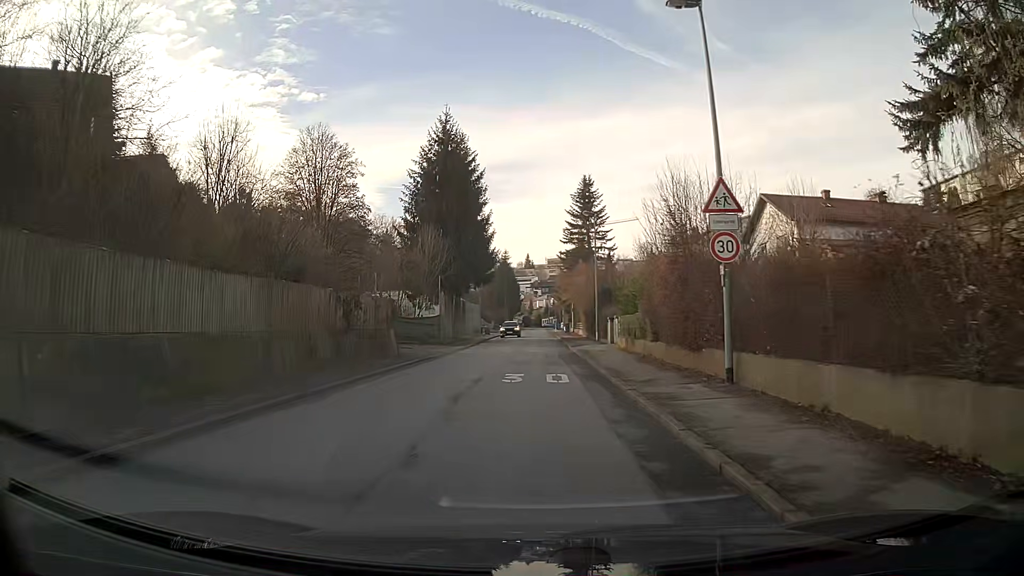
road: residential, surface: asphalt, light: Day
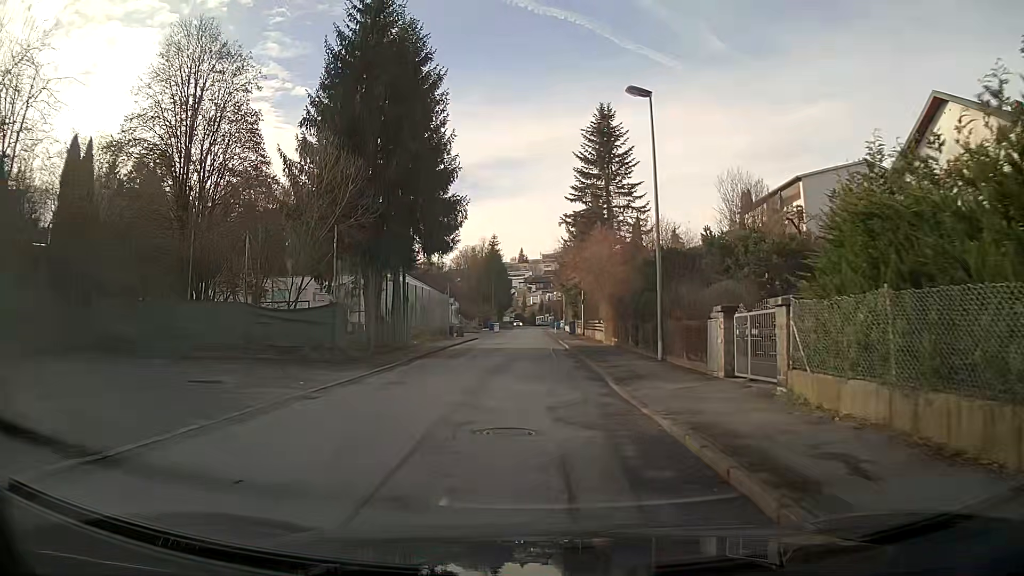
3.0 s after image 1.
(+0.1, +23.3) m; 0°
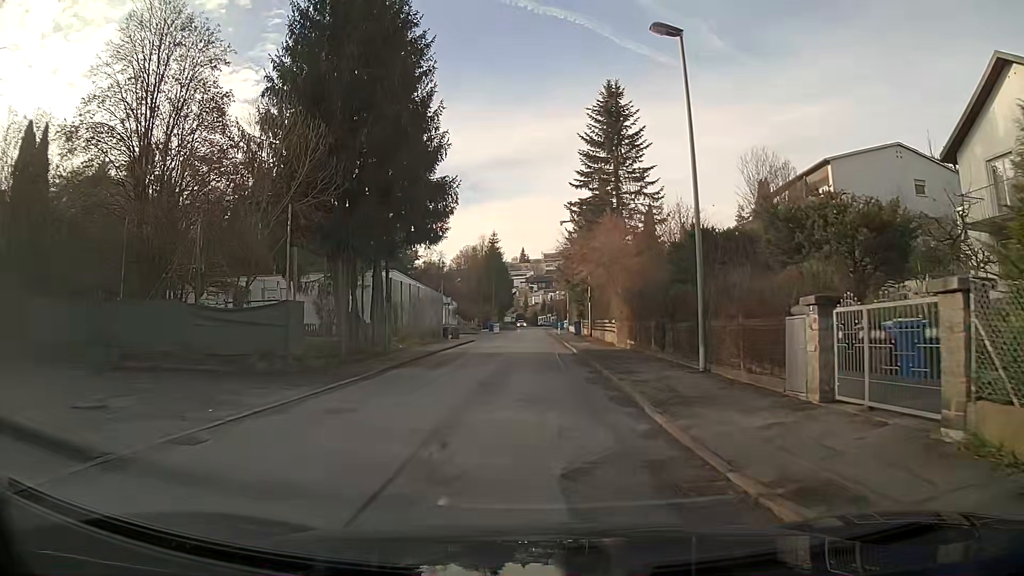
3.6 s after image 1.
(0.0, +4.7) m; 0°
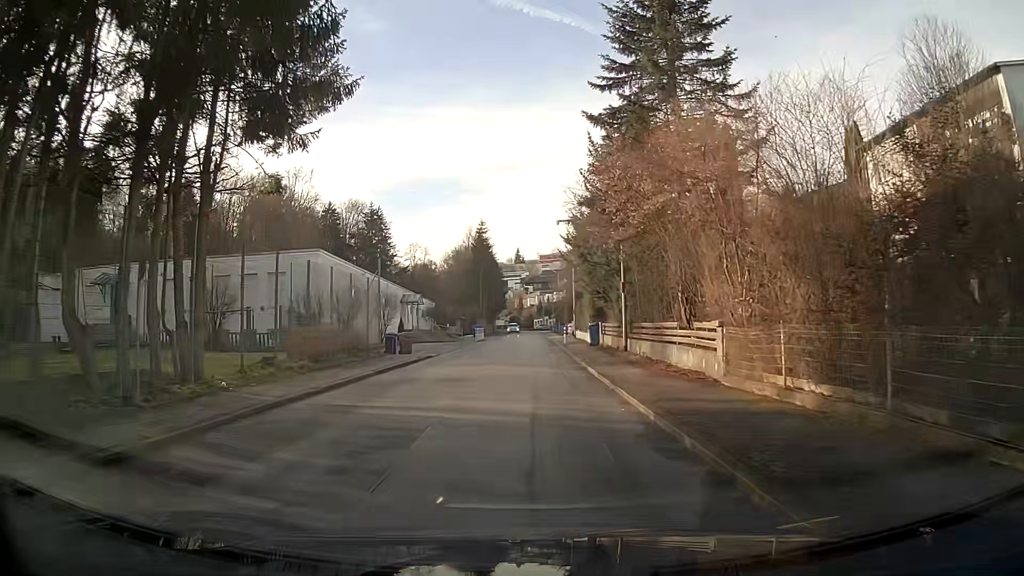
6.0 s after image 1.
(+0.1, +18.7) m; +1°
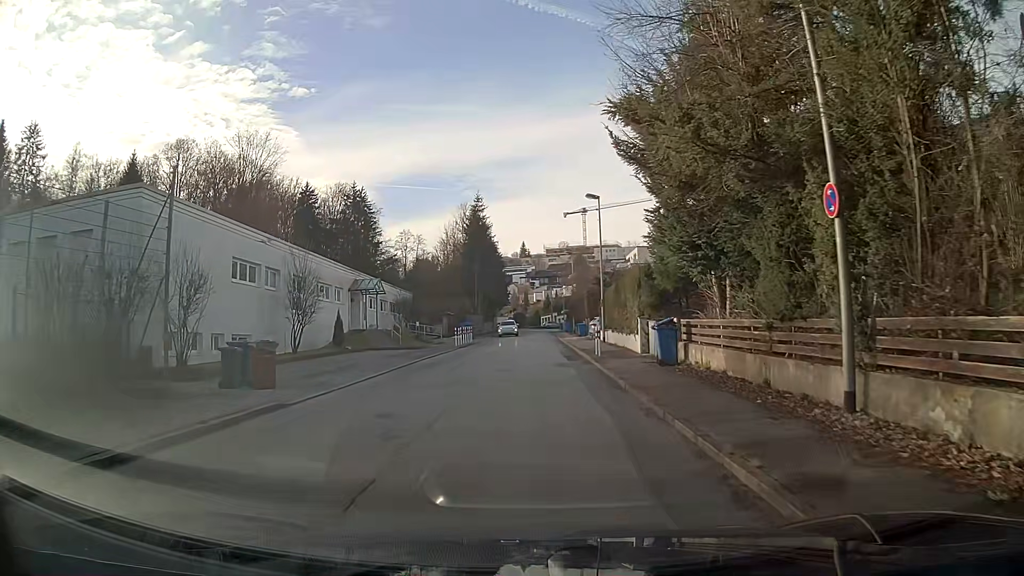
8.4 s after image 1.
(-0.2, +18.6) m; -1°
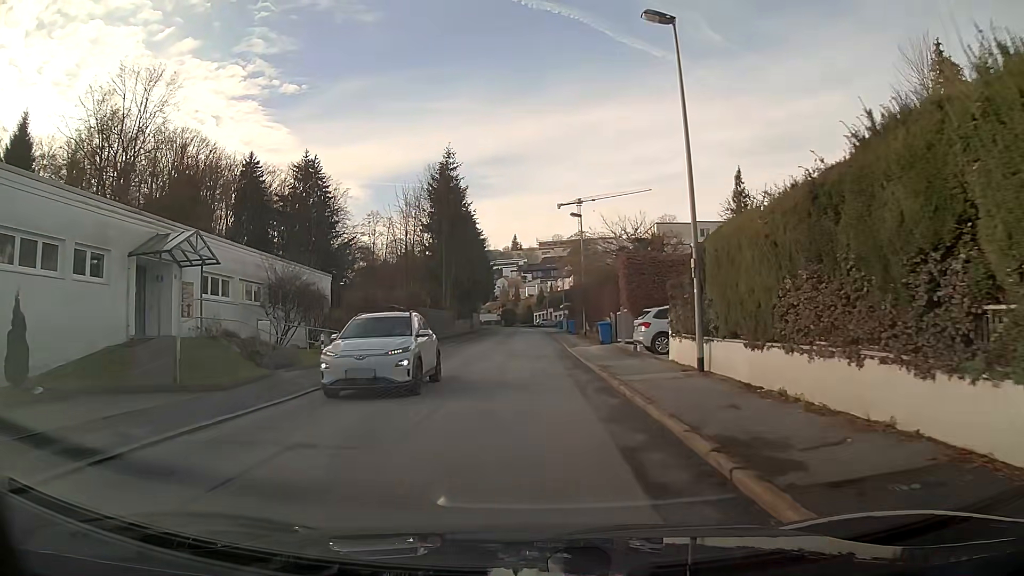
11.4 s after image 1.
(+0.2, +23.2) m; 0°
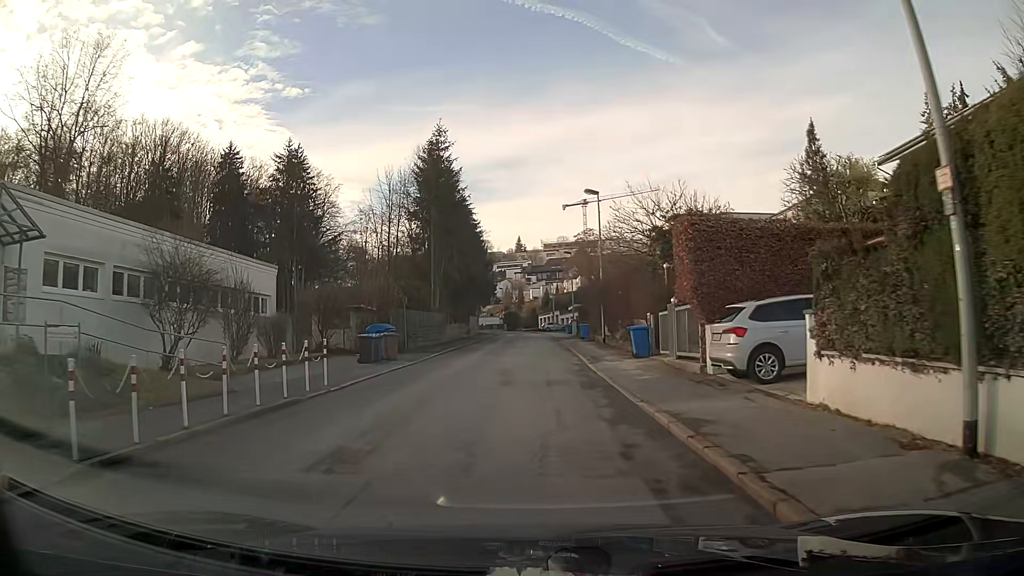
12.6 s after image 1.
(0.0, +9.3) m; 0°
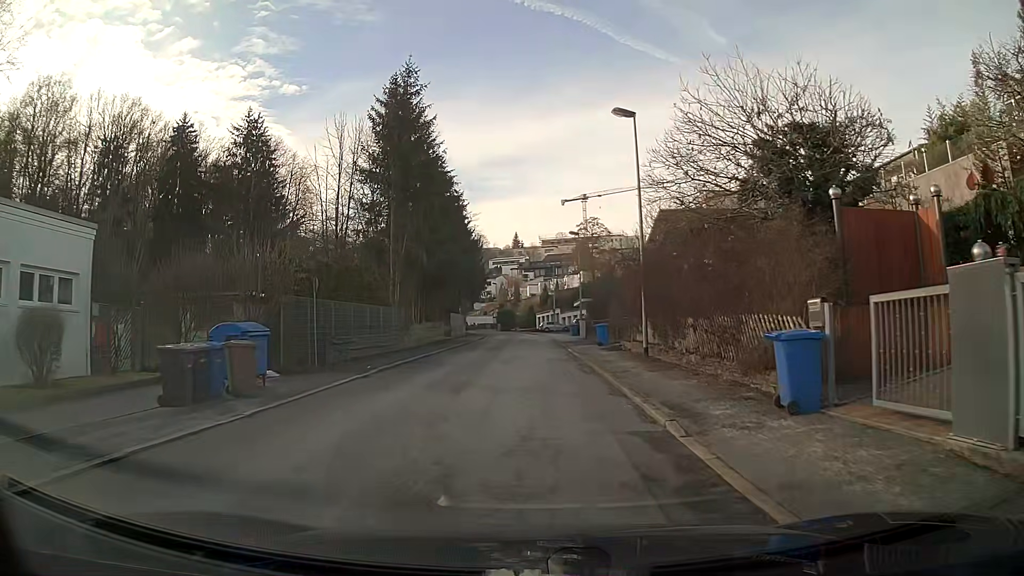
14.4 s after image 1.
(0.0, +14.0) m; 0°
(0, +10) (0, +20) (0, +30) (0, +40) (0, +50) (0, +60) (0, +70) (-1, +80) (-3, +90) (-5, +100) m
